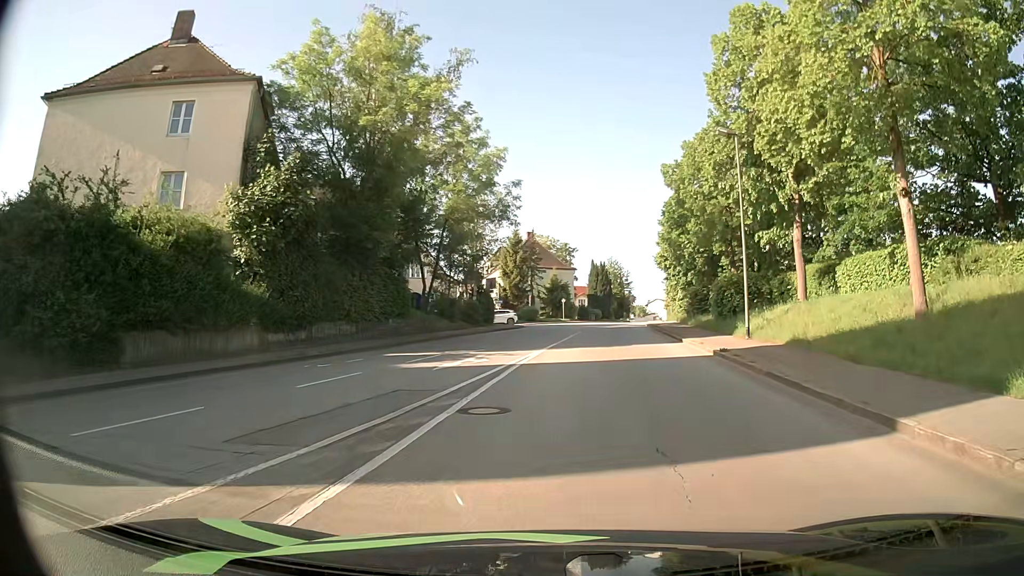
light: Day
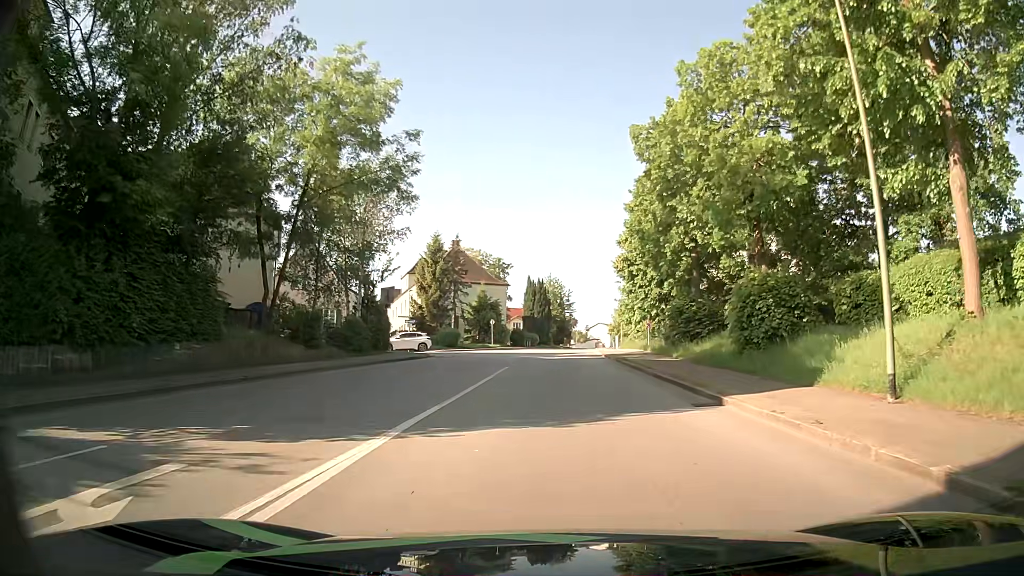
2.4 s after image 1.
(+1.3, +14.9) m; +7°
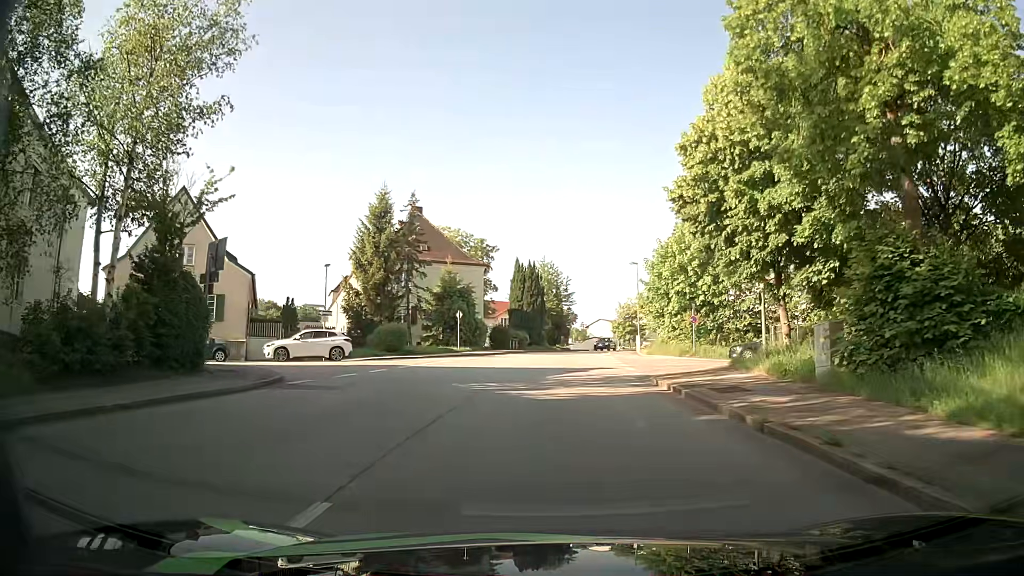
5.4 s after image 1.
(+0.1, +20.0) m; +1°
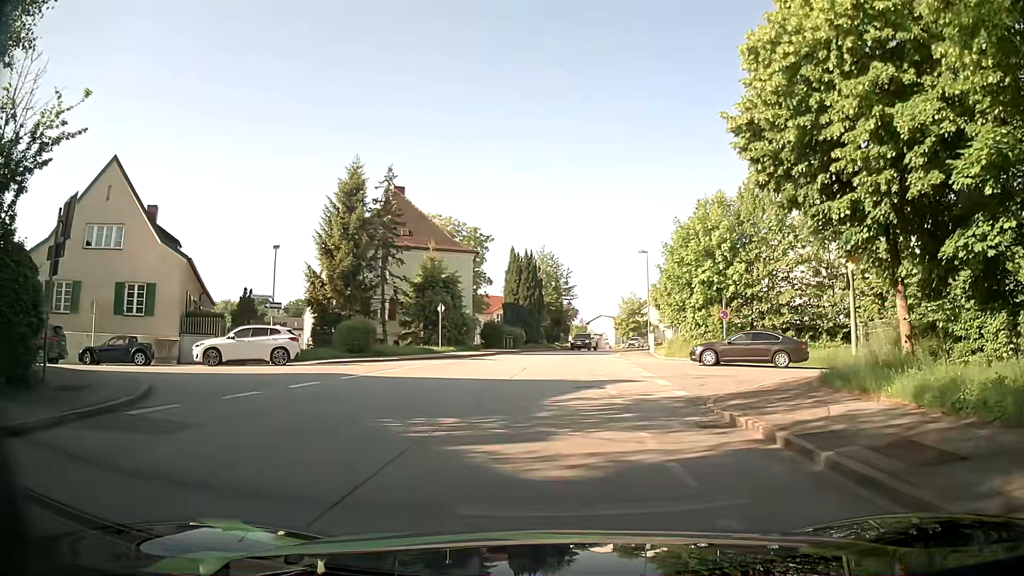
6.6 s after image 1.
(-0.1, +6.8) m; -1°
